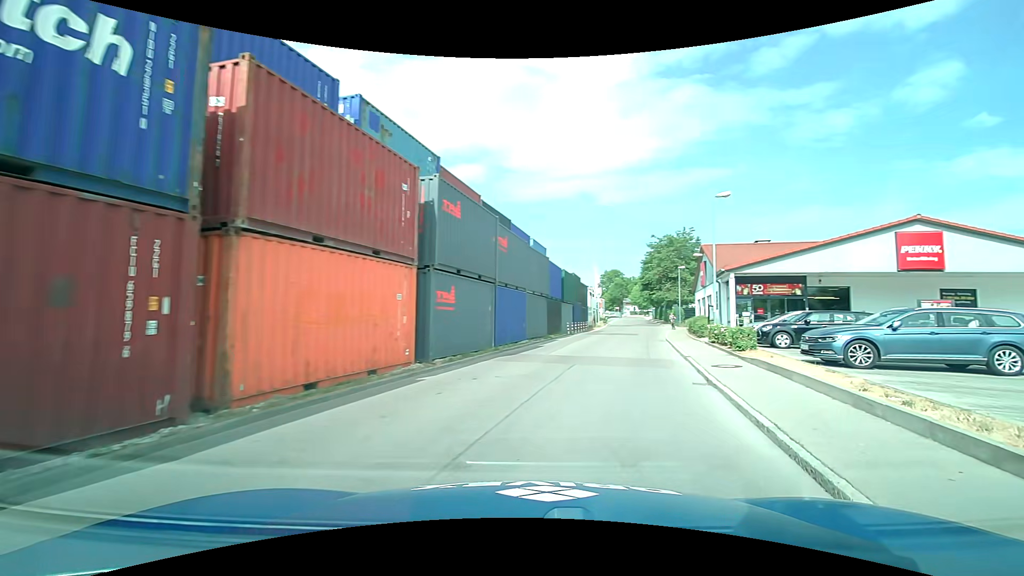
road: residential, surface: asphalt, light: Day
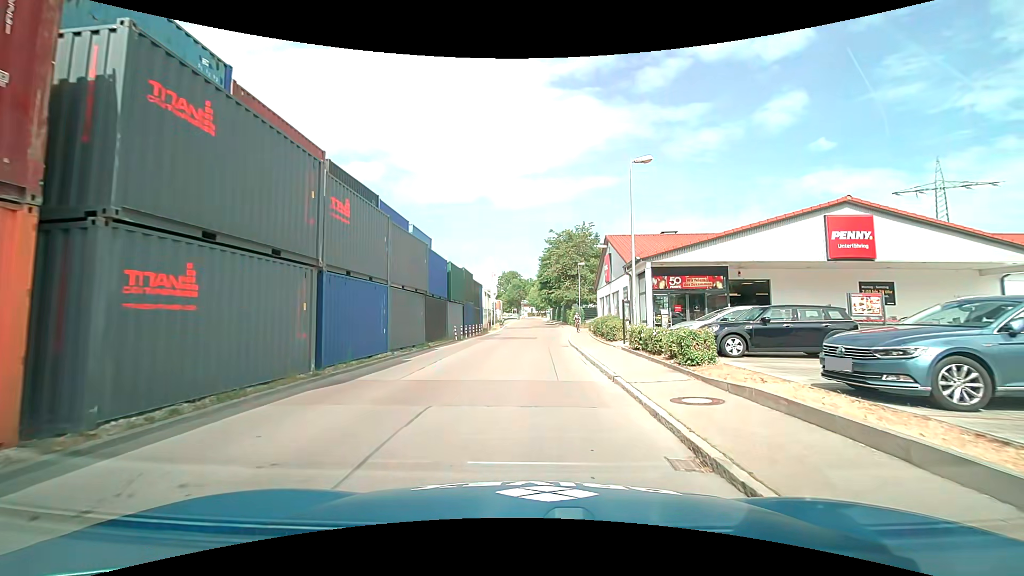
(+1.0, +6.8) m; +12°
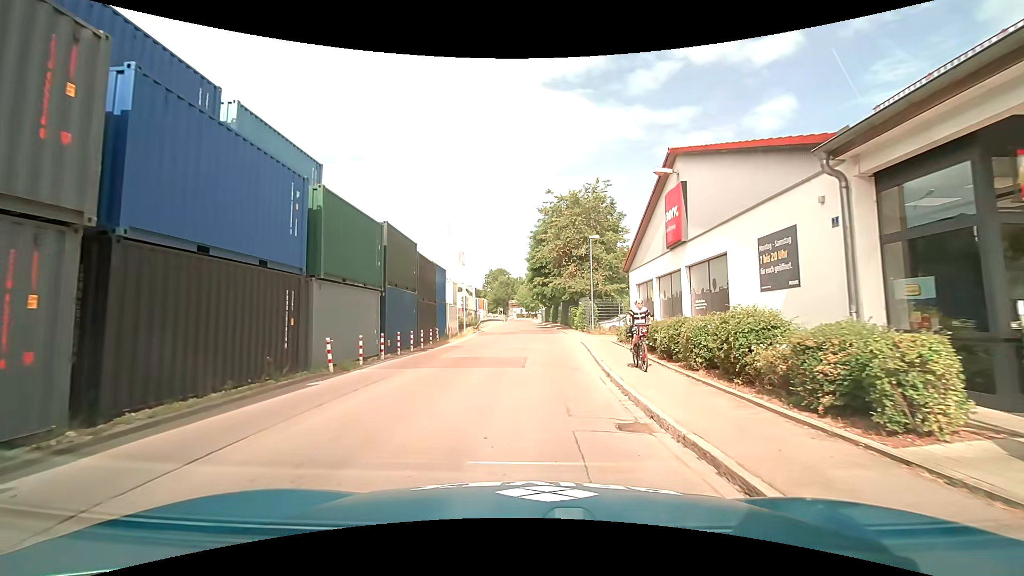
(+0.3, +19.1) m; +1°
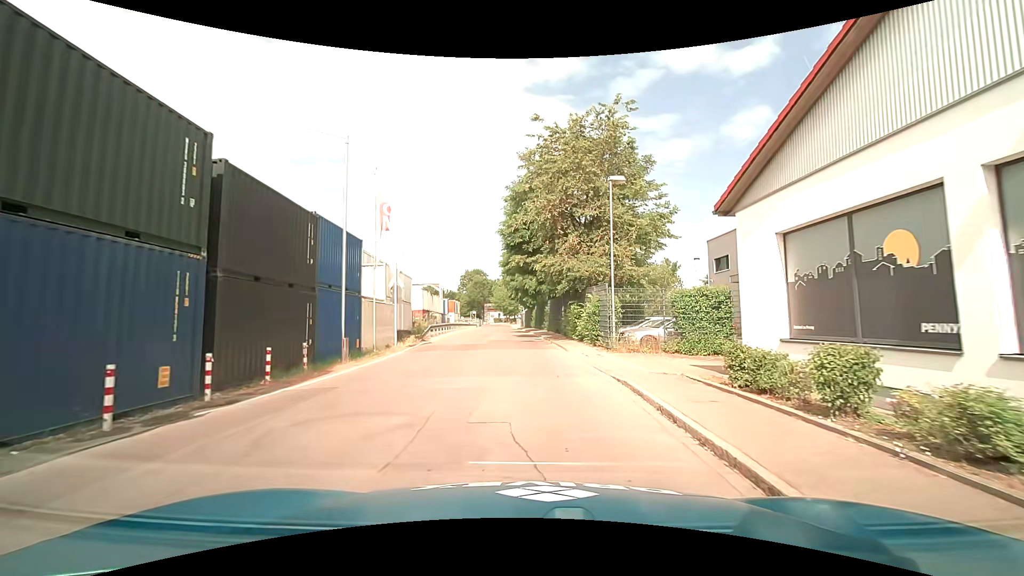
(+0.2, +16.0) m; +2°
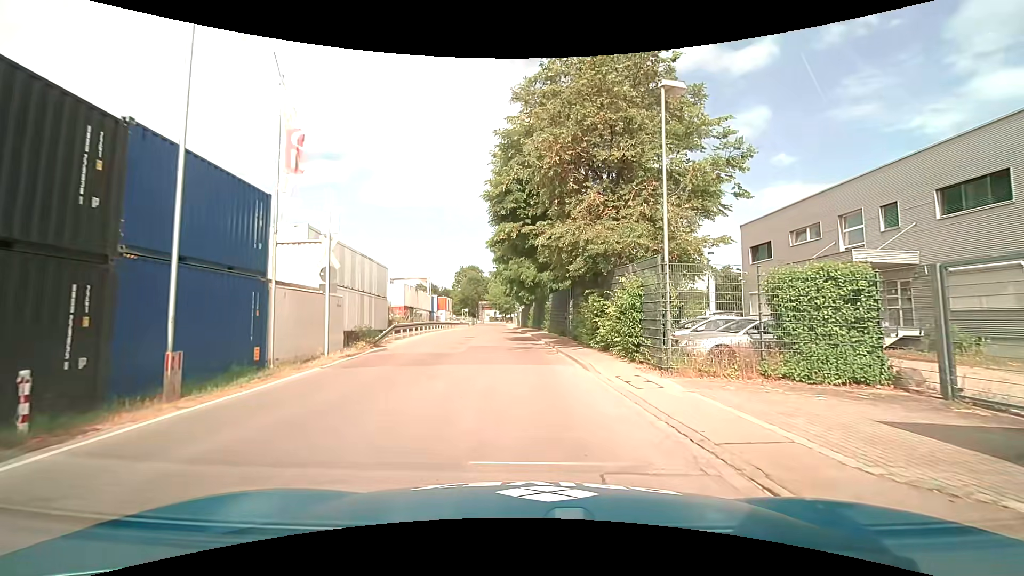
(0.0, +8.2) m; -1°
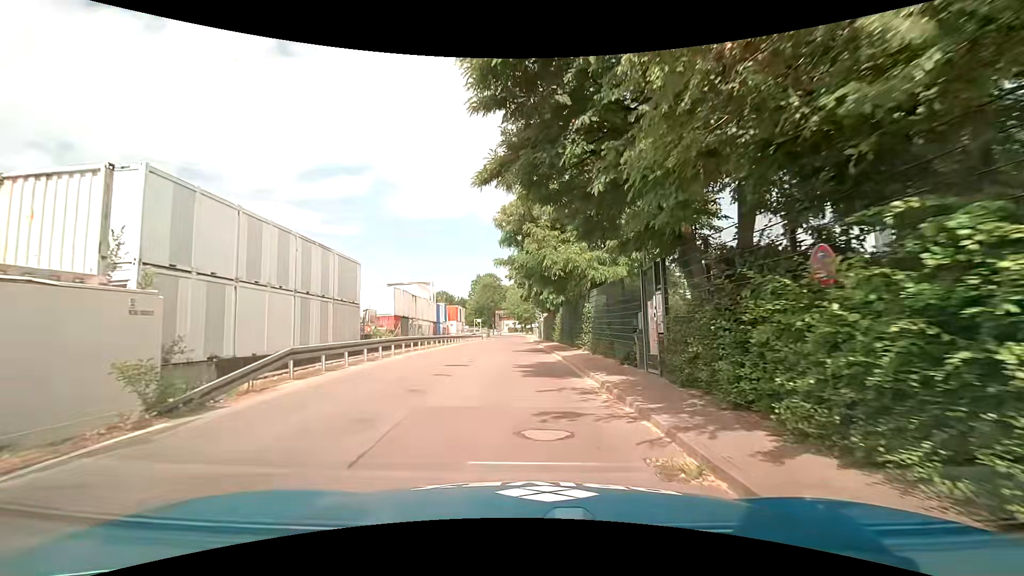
(+0.1, +12.8) m; -2°
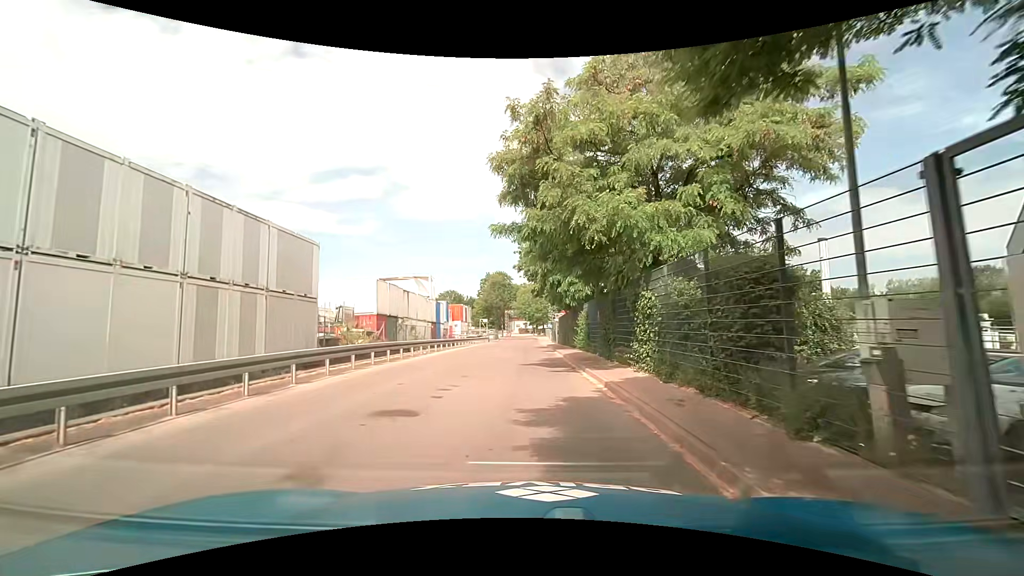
(0.0, +8.5) m; 0°
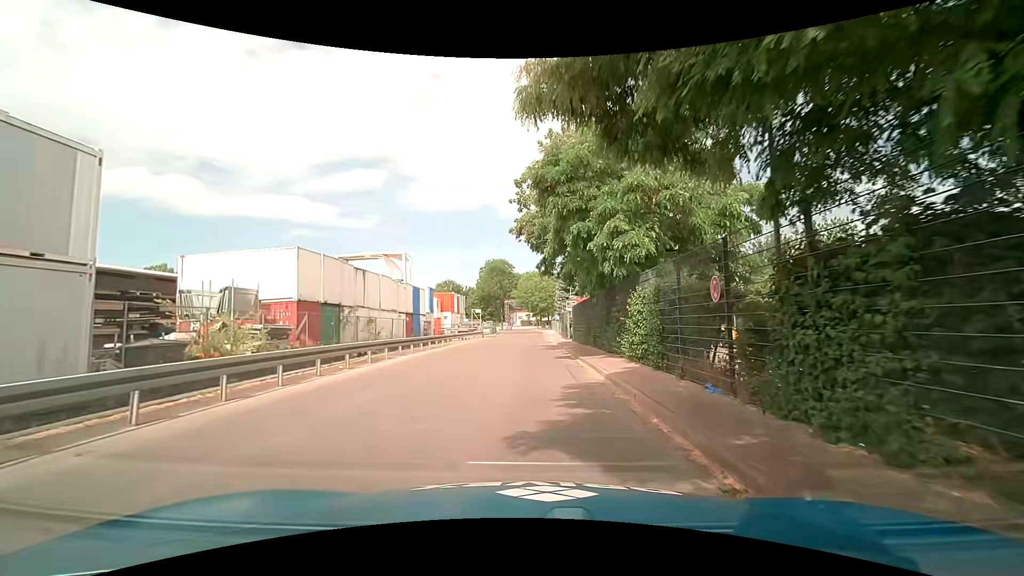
(0.0, +13.1) m; 0°
